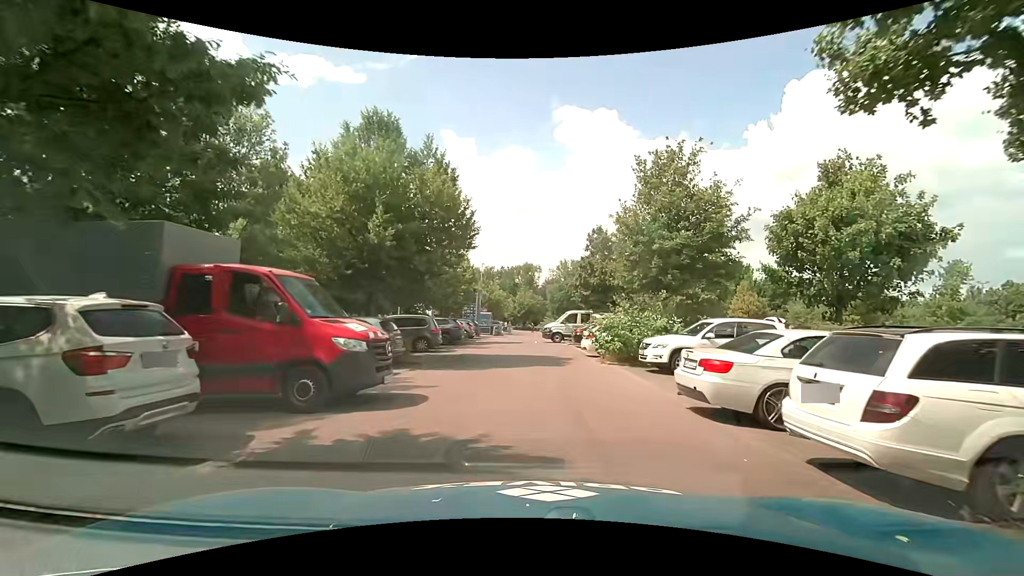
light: Day
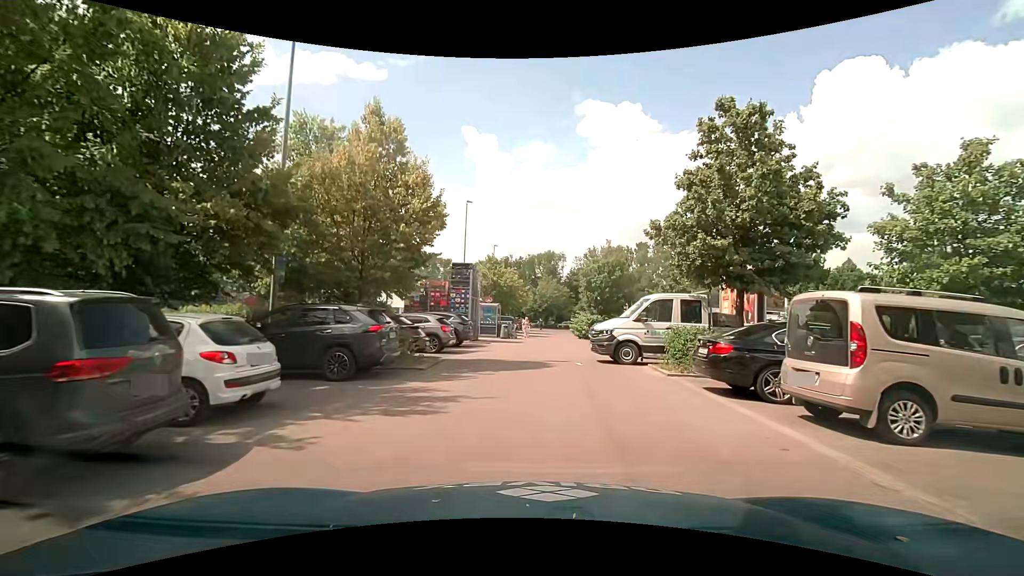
(-0.4, +18.8) m; -2°
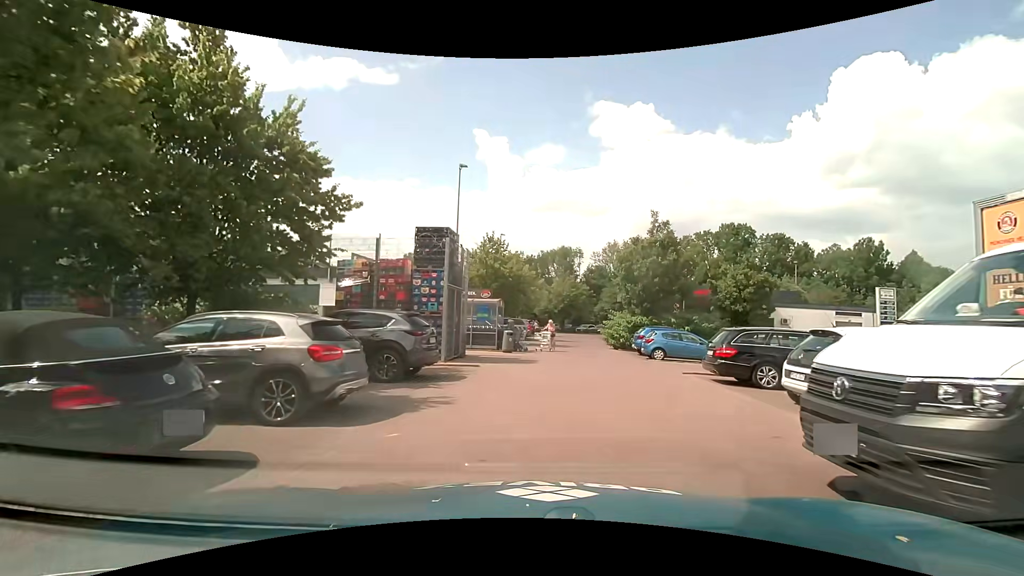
(-0.3, +12.2) m; -2°
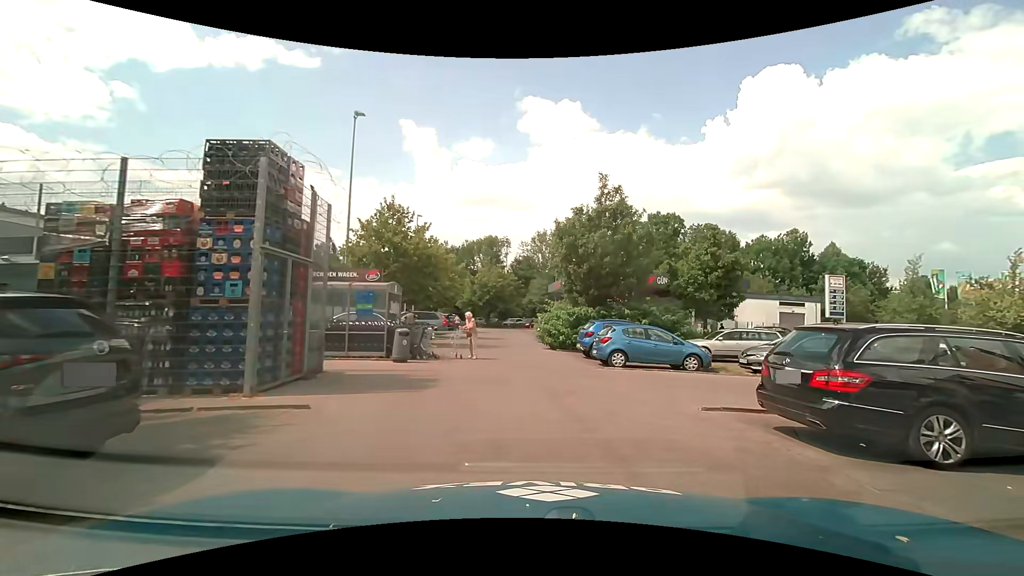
(+0.4, +7.5) m; +10°
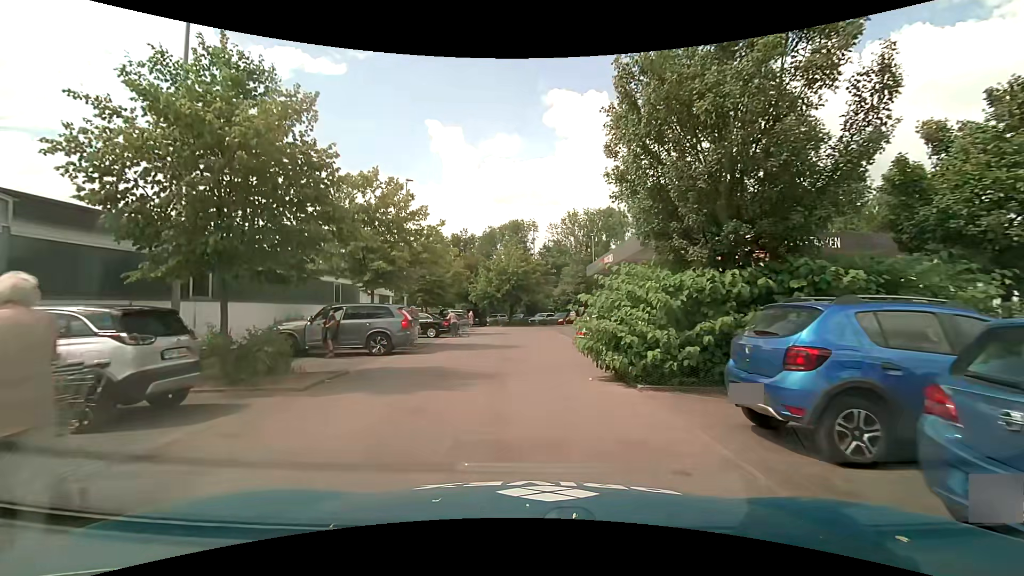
(-0.2, +14.8) m; -5°
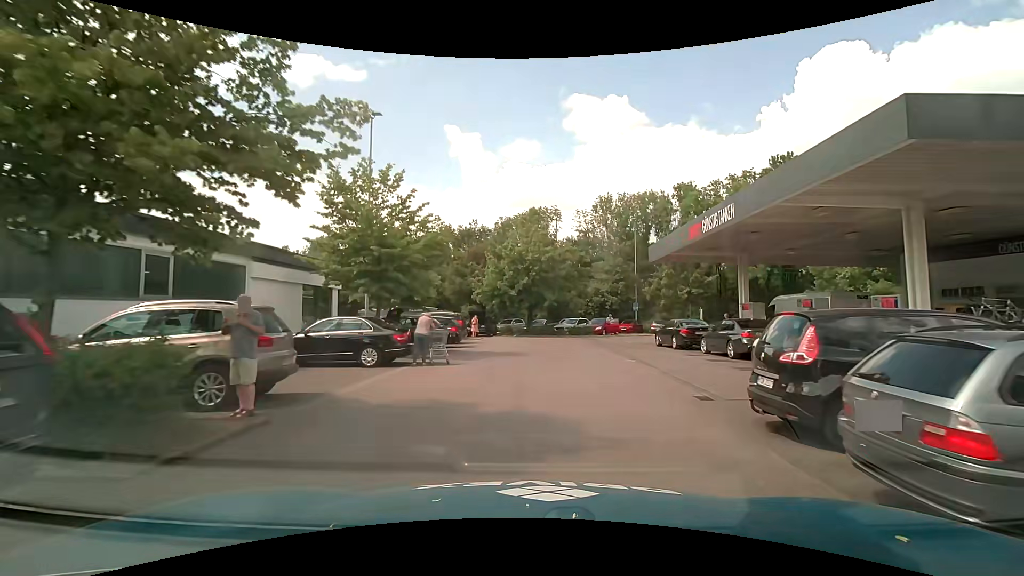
(-0.8, +14.9) m; -2°
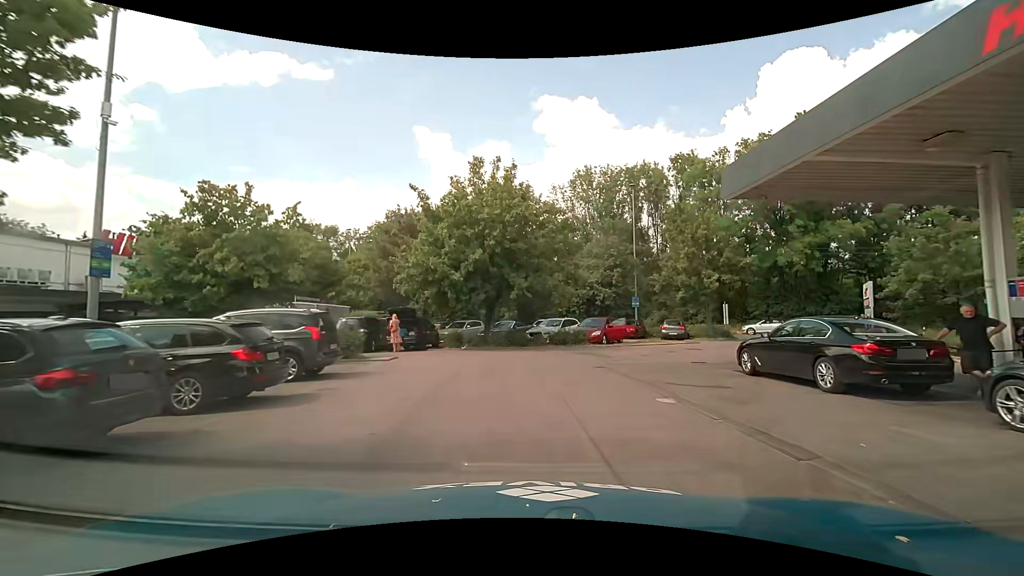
(+0.4, +14.4) m; +3°
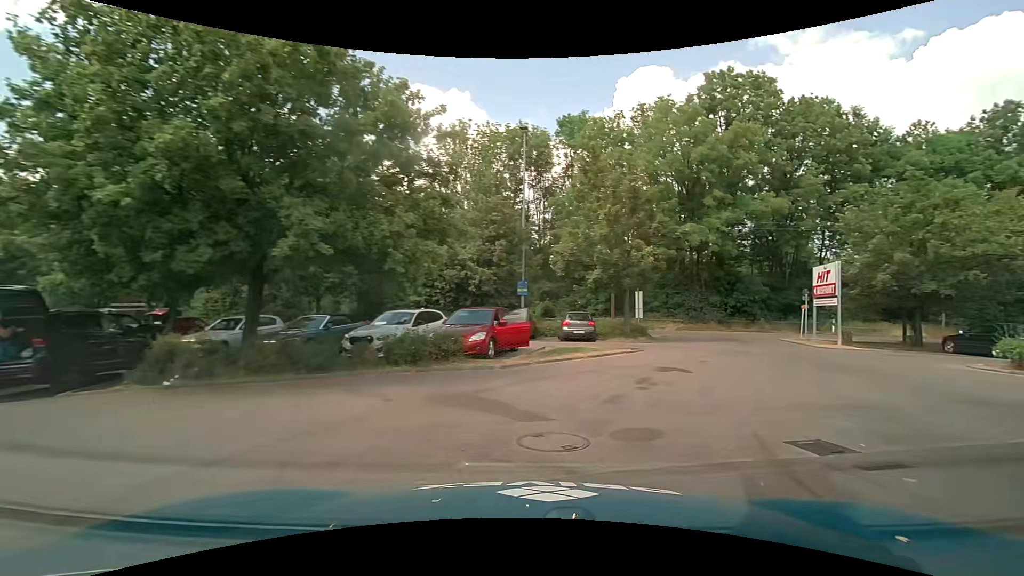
(+0.5, +12.3) m; +15°
